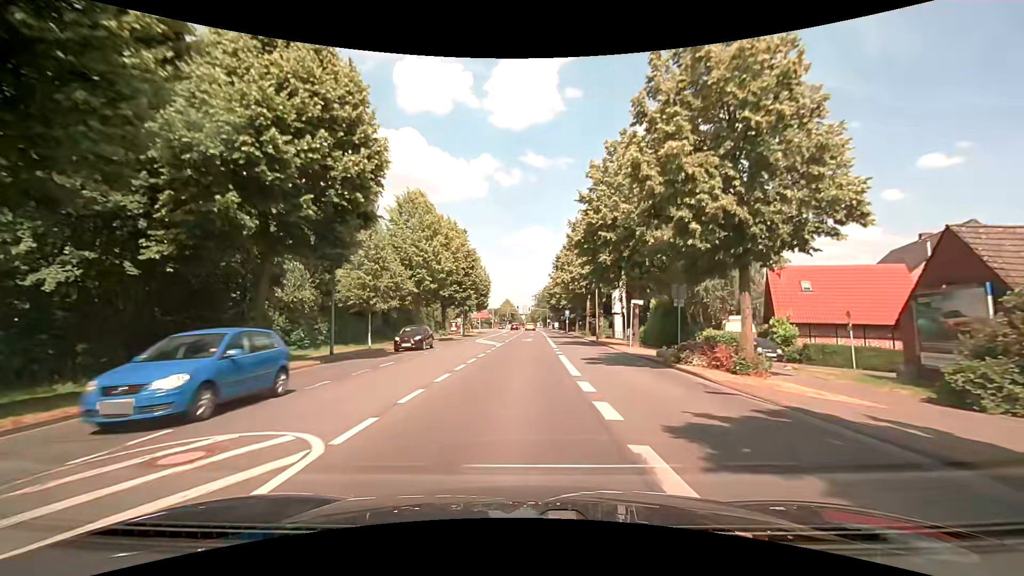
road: secondary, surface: asphalt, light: Day
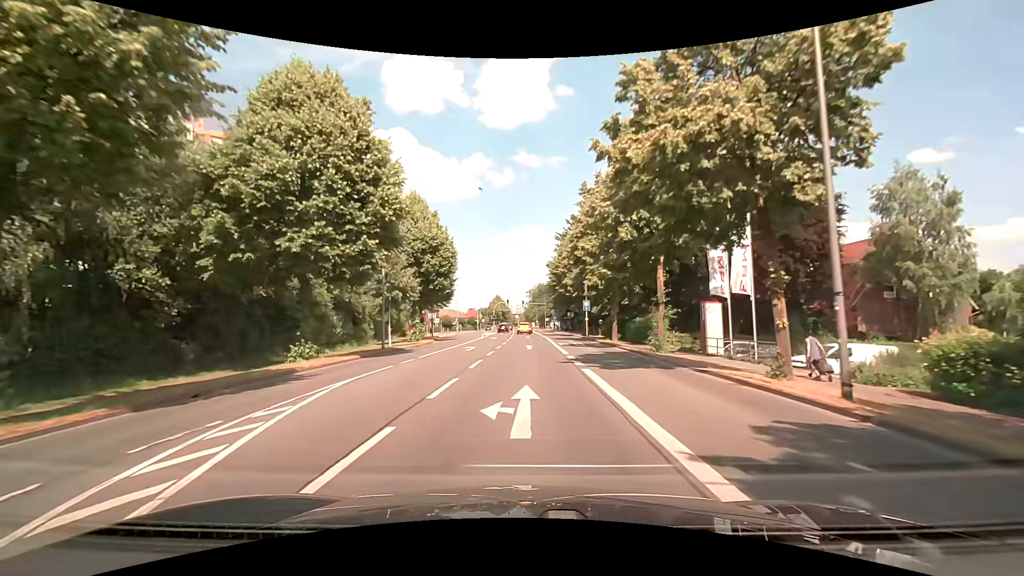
(+0.6, +34.9) m; +2°
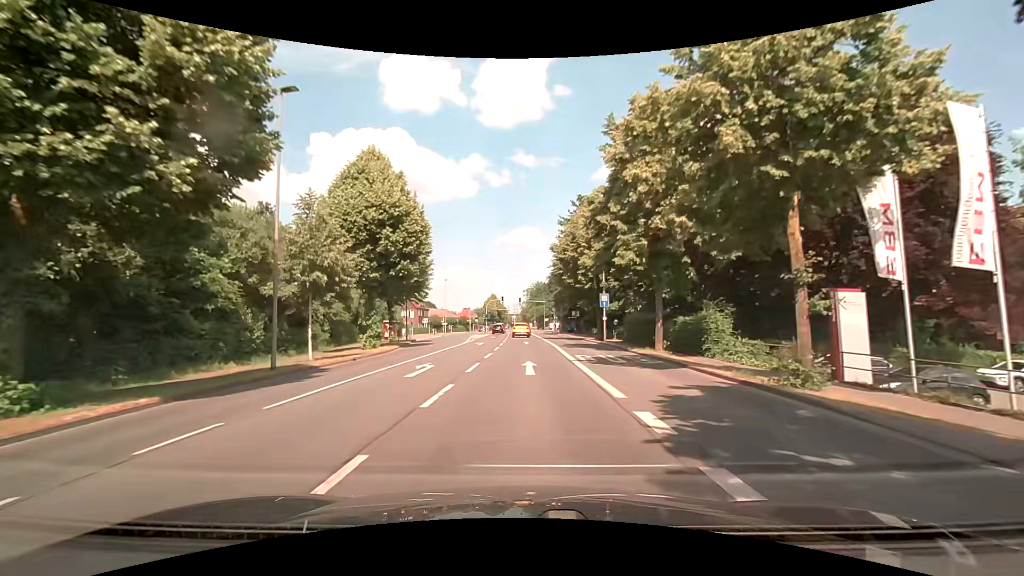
(-0.1, +13.0) m; -1°
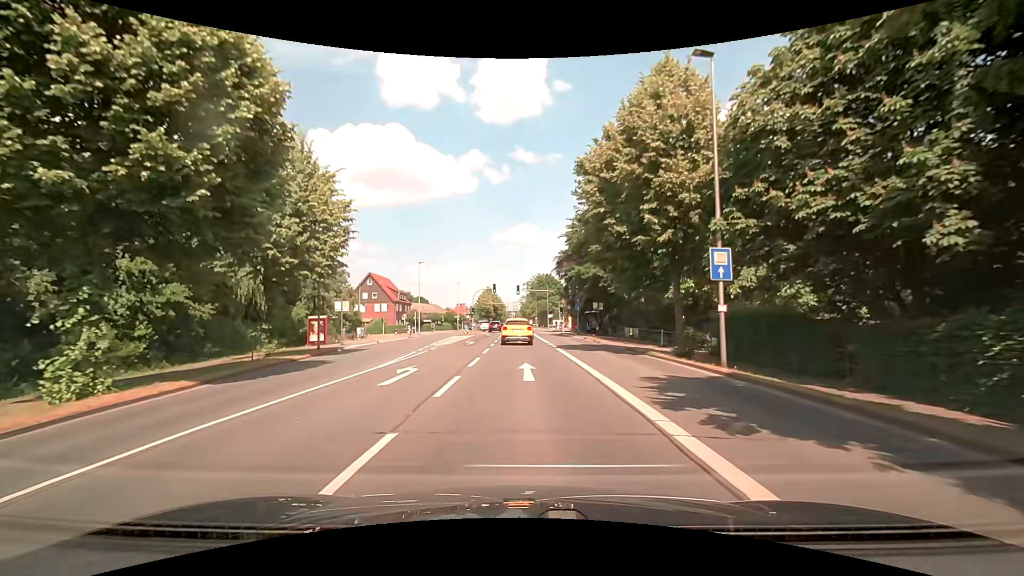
(+0.2, +22.7) m; 0°
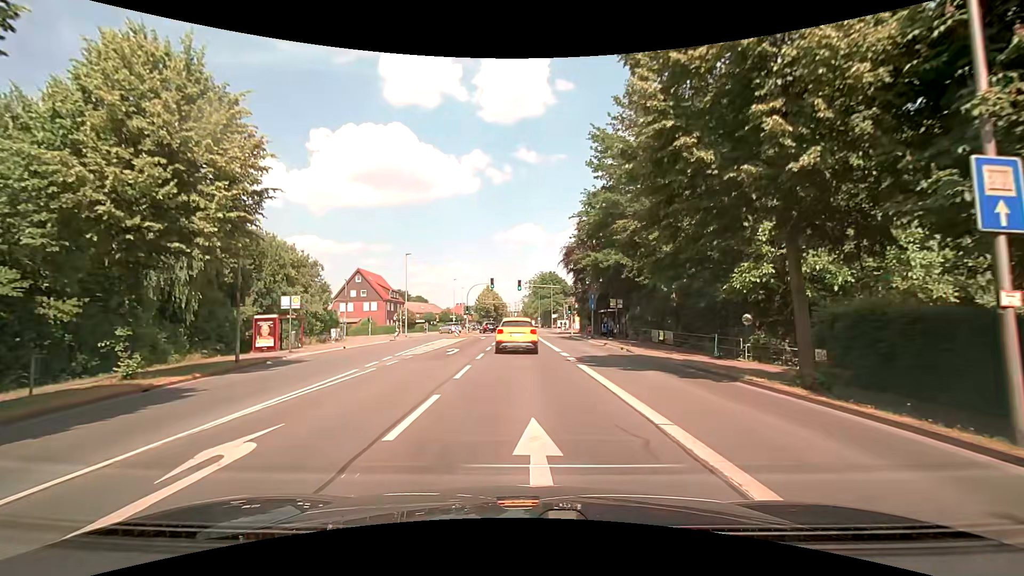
(0.0, +8.9) m; +1°
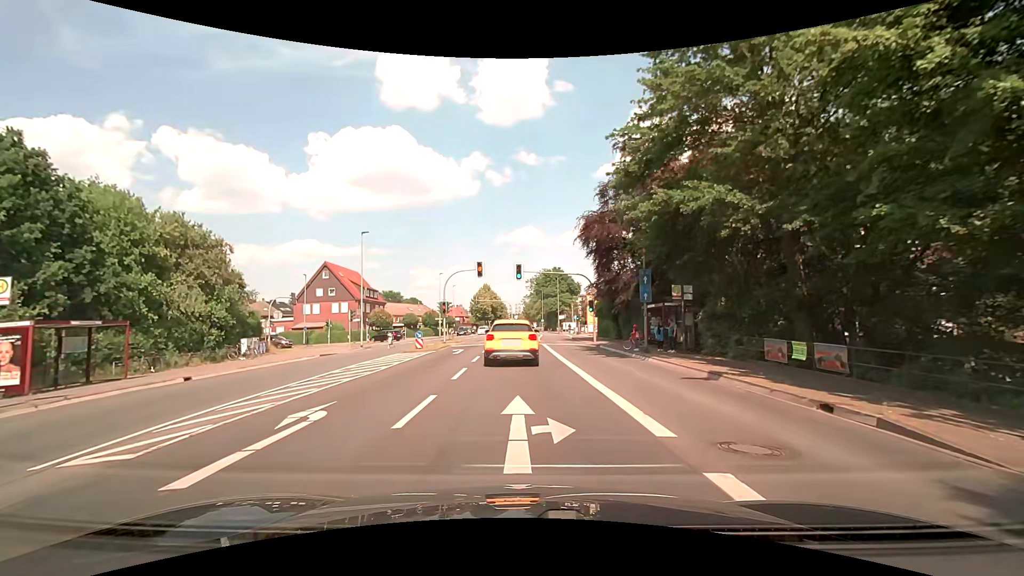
(-0.2, +17.2) m; 0°
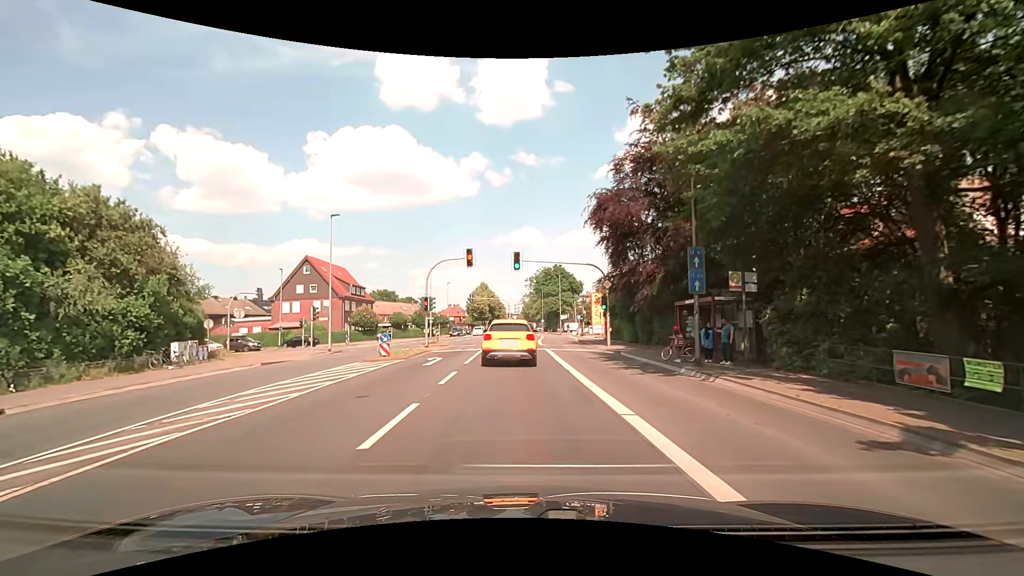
(-0.1, +7.2) m; 0°
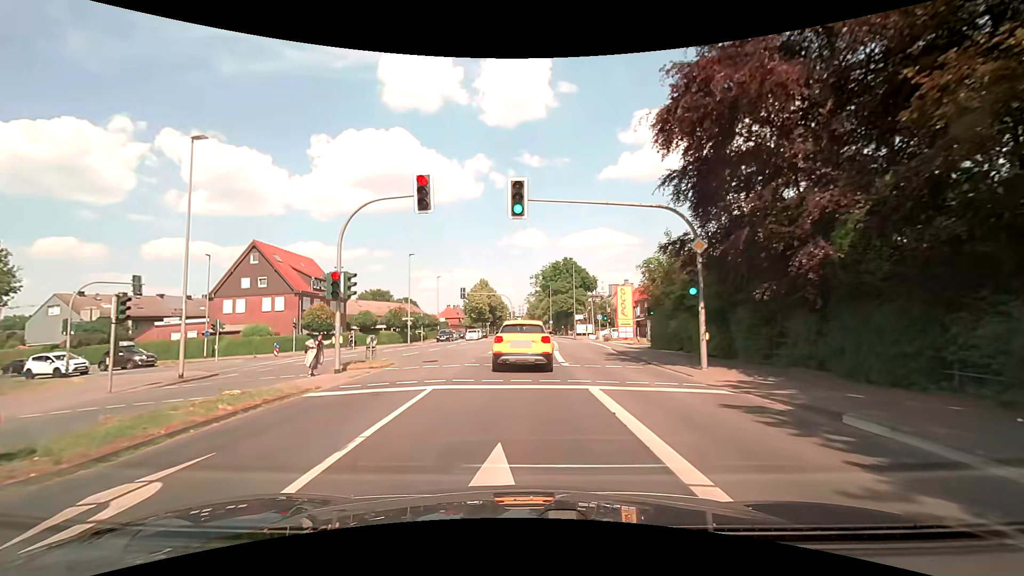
(-0.2, +16.8) m; -1°
(0, +10) (0, +20) (0, +30) (+1, +40) (+1, +50) (+1, +60) (+1, +70) (+1, +80) (0, +90) (0, +100) m
